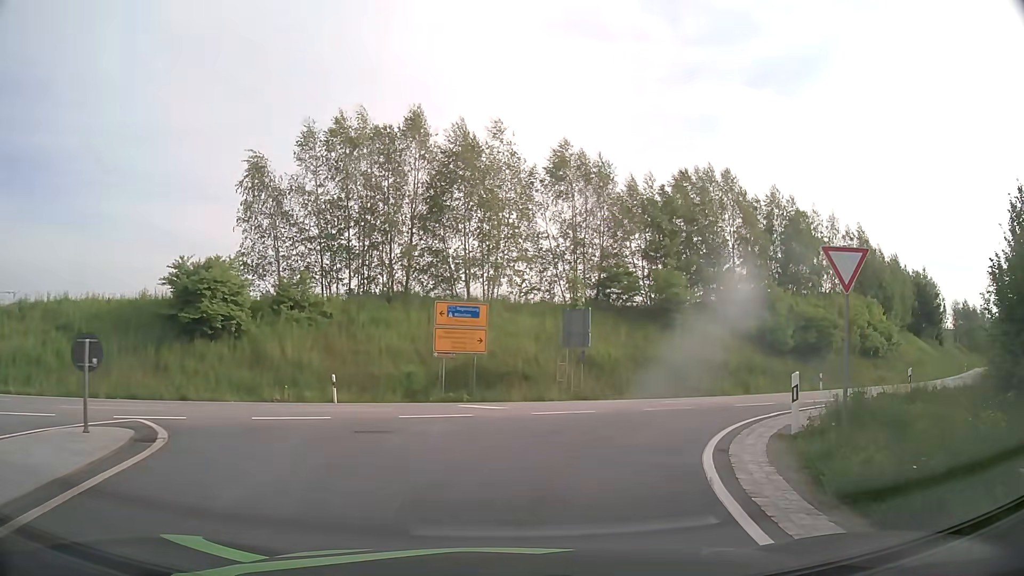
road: primary_link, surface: asphalt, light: Day
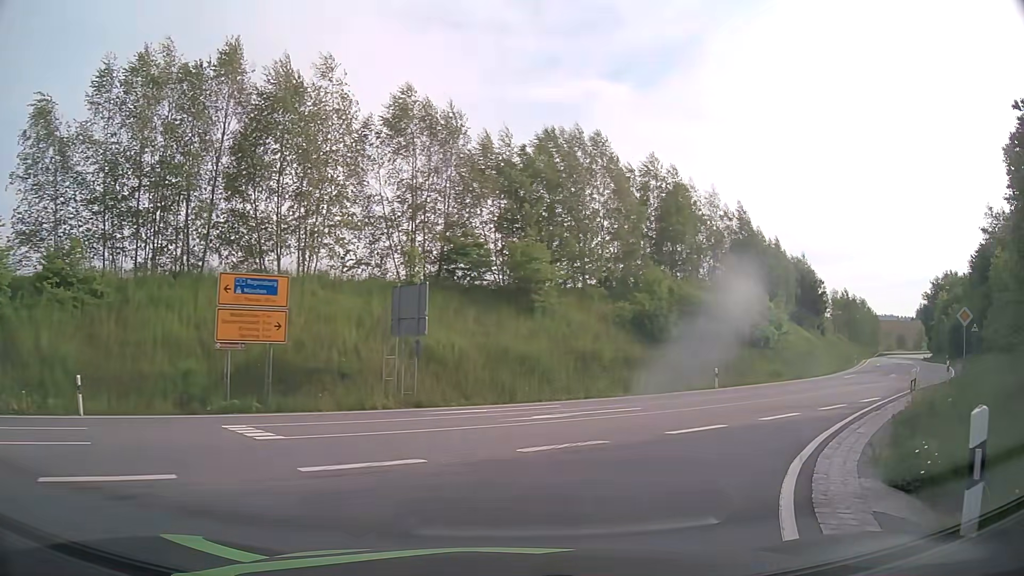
(+0.7, +7.5) m; +13°
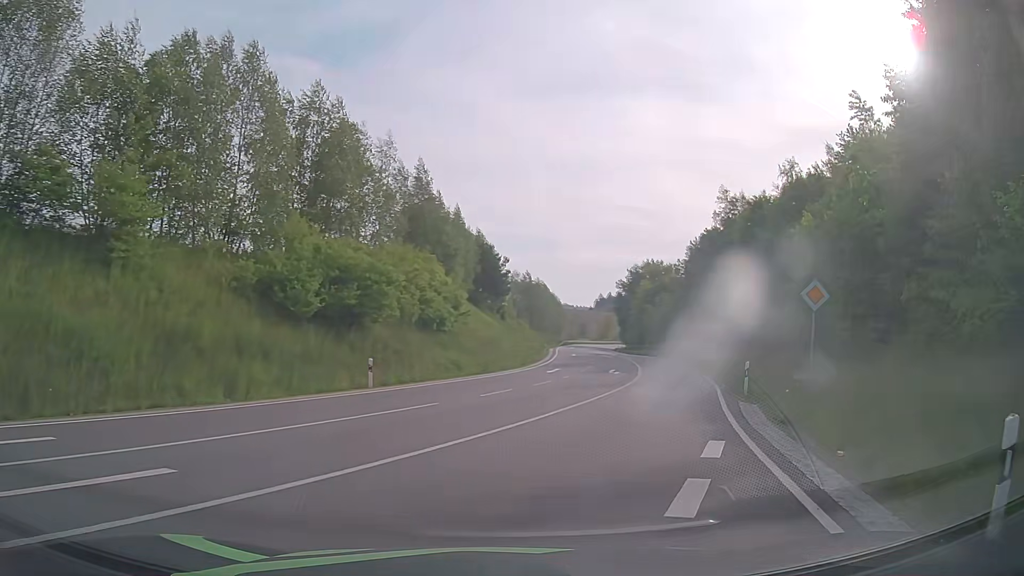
(+2.8, +10.9) m; +28°
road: secondary
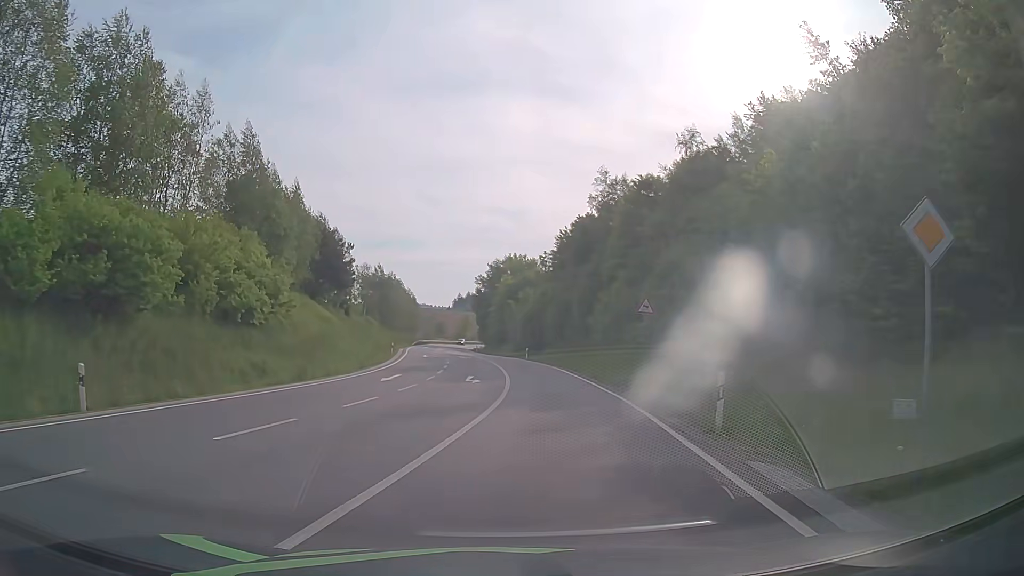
(+1.4, +9.9) m; +13°
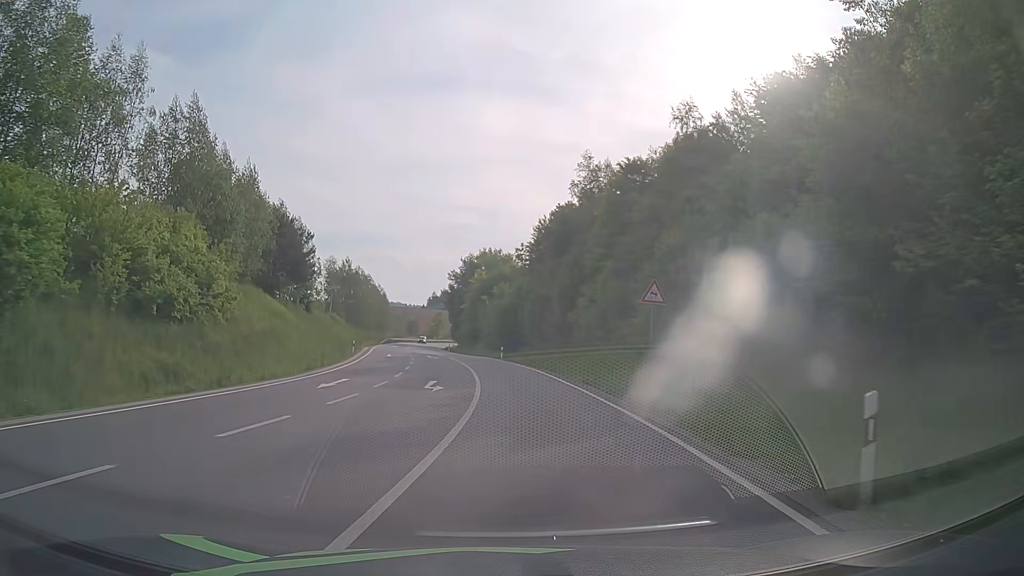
(+0.1, +5.8) m; +2°
